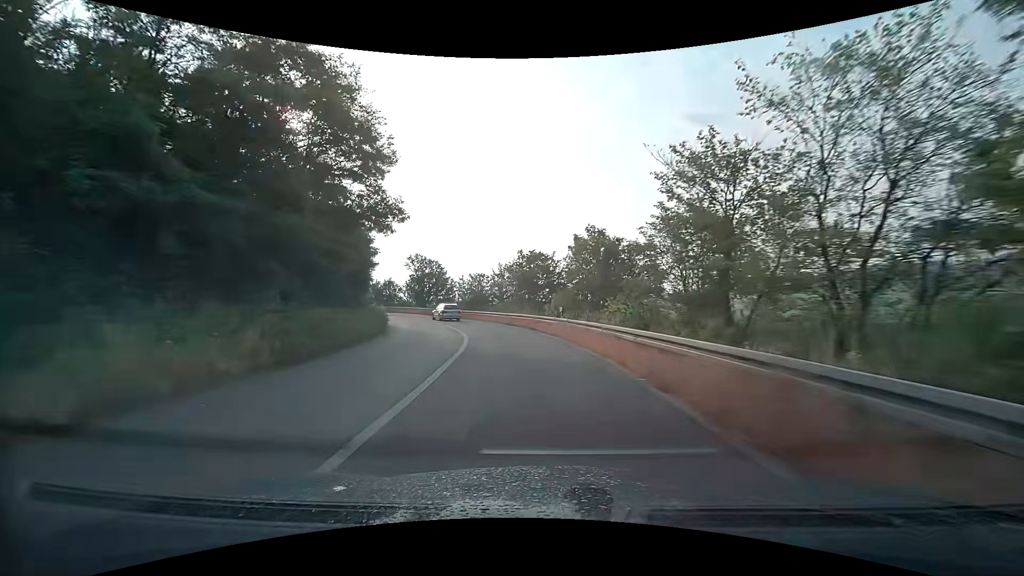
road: trunk_link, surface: asphalt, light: Day
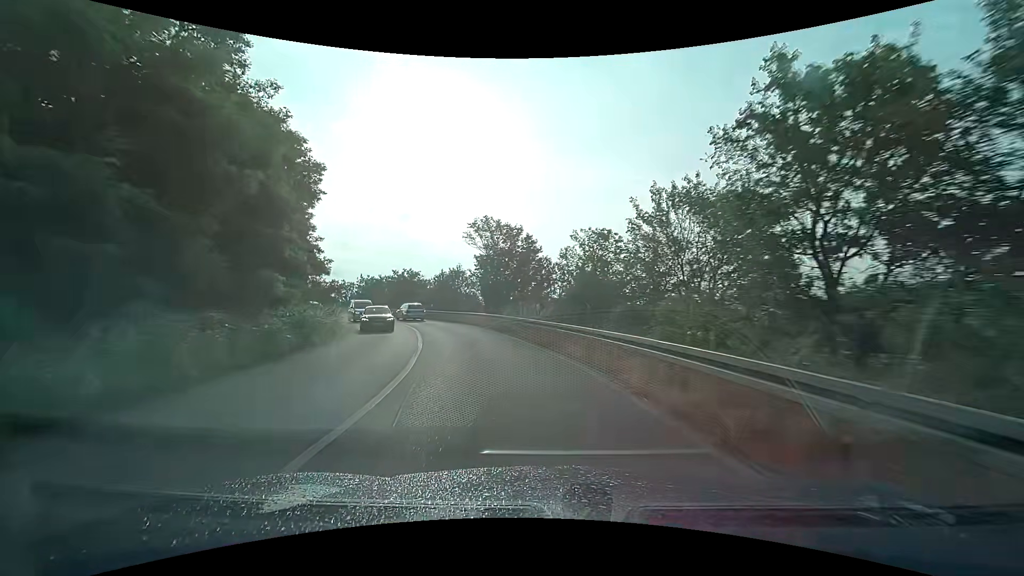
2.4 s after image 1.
(-3.5, +31.5) m; -14°
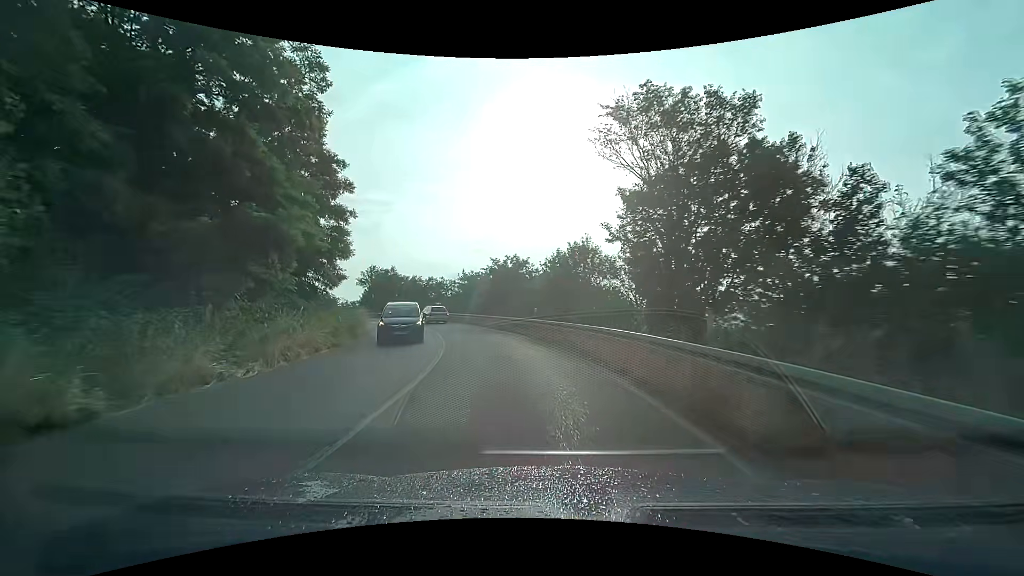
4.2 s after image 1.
(-3.3, +22.1) m; -16°
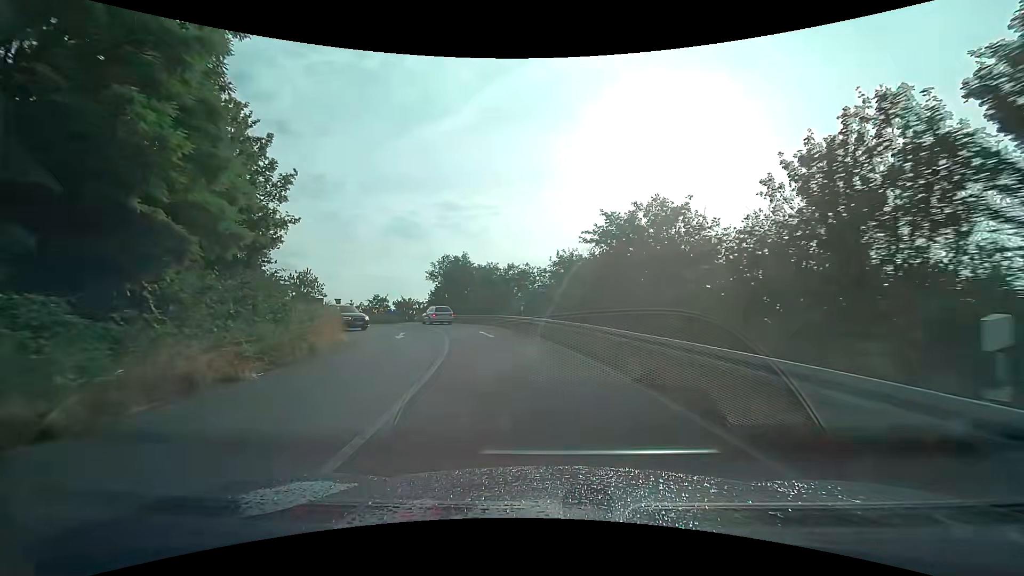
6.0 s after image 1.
(-2.5, +21.1) m; -13°
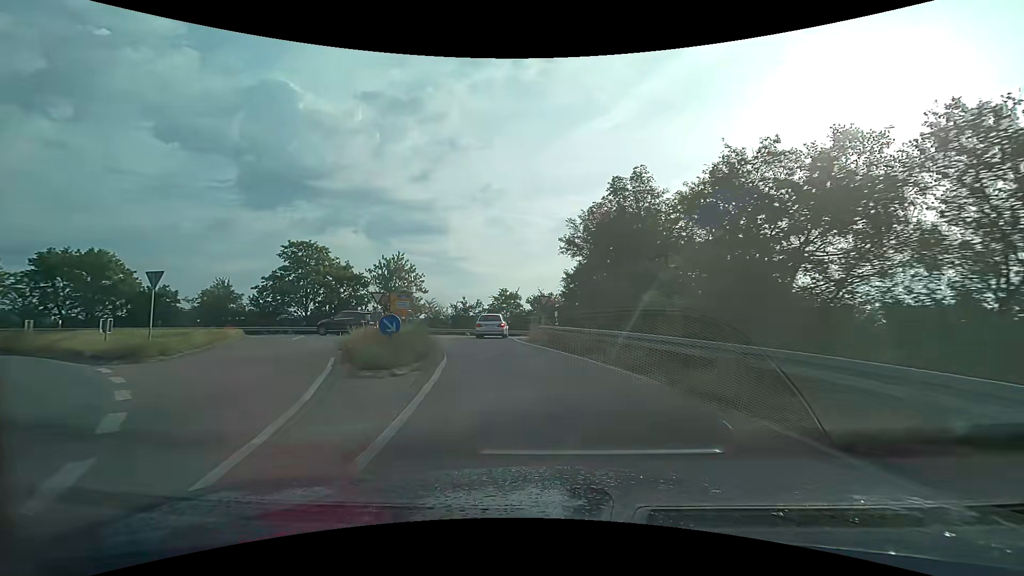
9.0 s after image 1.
(-5.3, +32.1) m; -19°
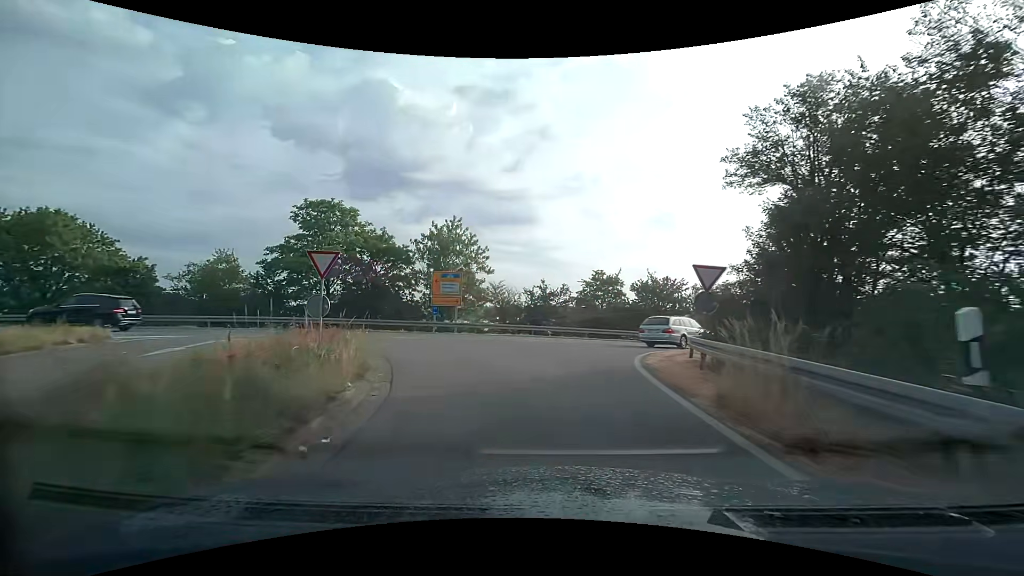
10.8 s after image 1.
(-1.5, +16.7) m; -10°
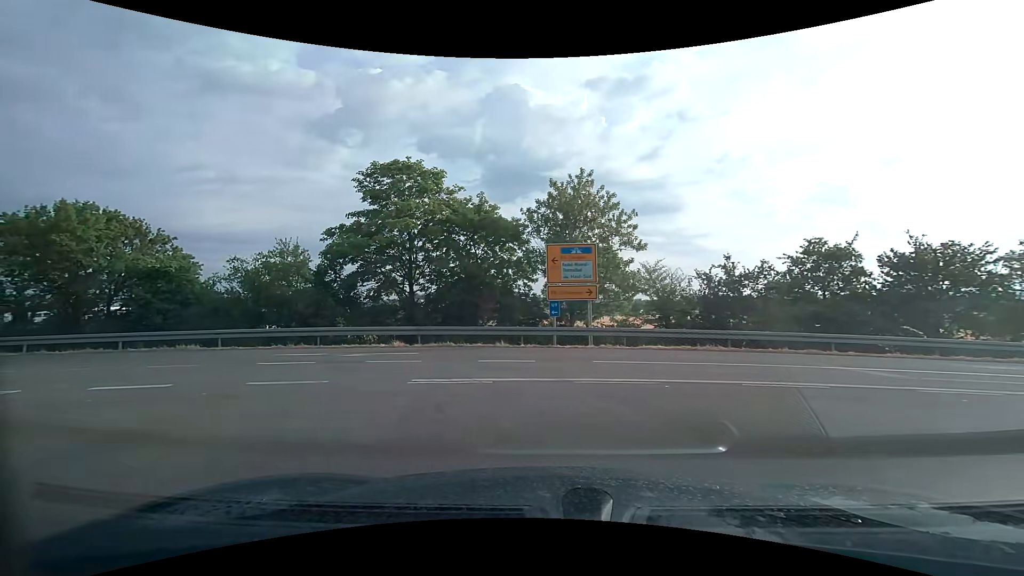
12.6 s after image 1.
(-1.4, +12.9) m; -15°
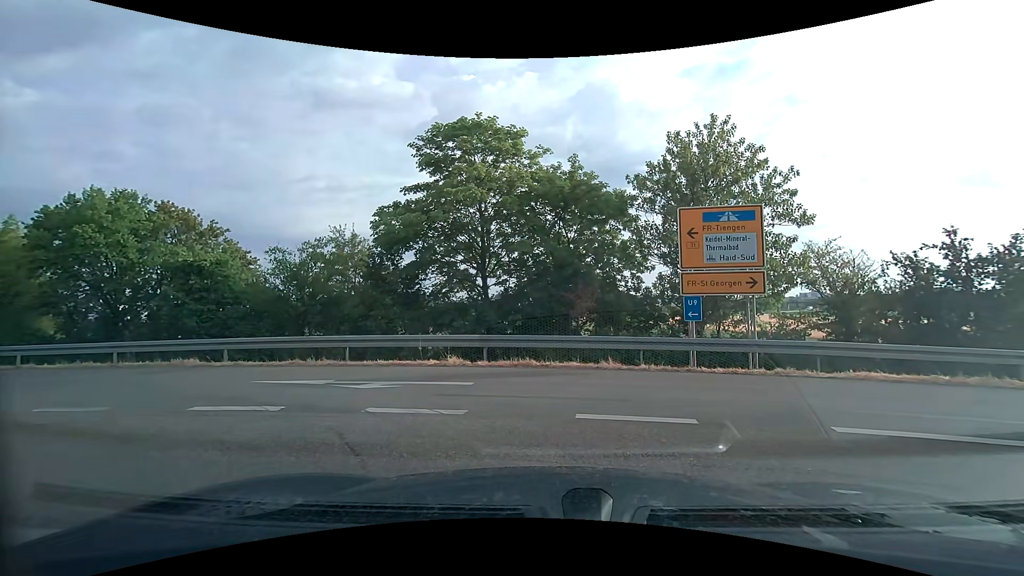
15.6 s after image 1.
(-0.7, +6.0) m; -11°
